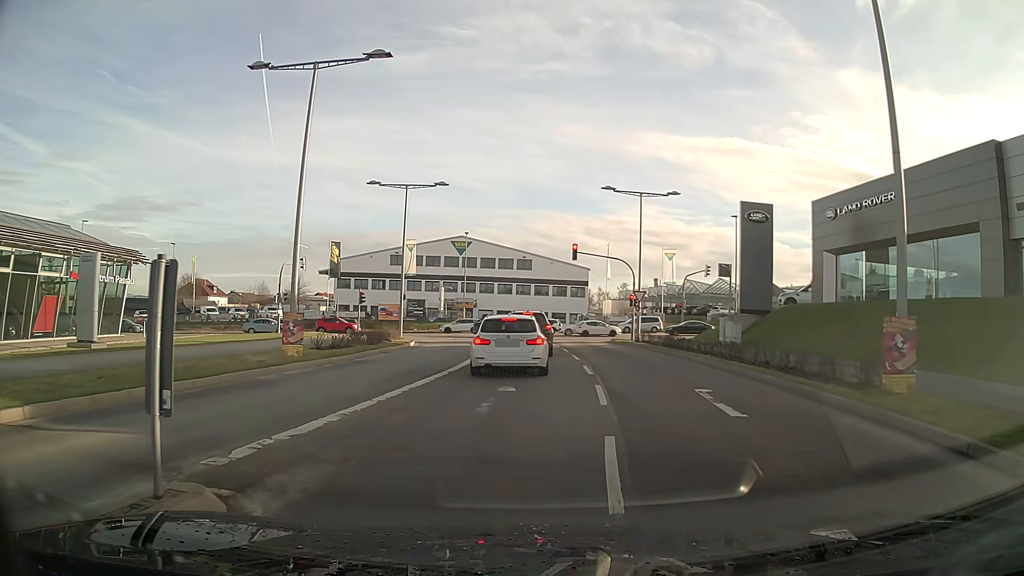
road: secondary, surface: asphalt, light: Day
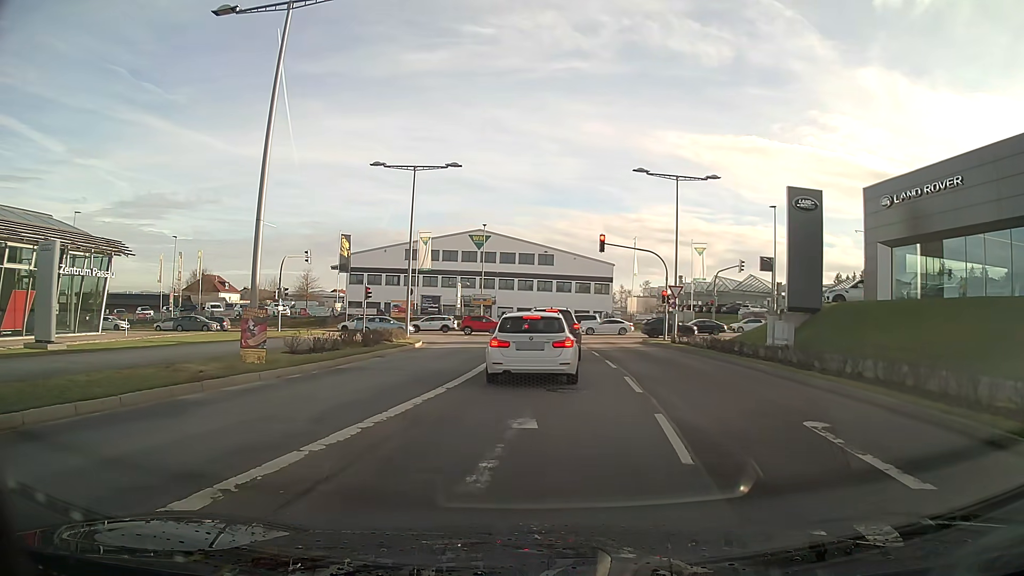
(-0.1, +4.3) m; -2°
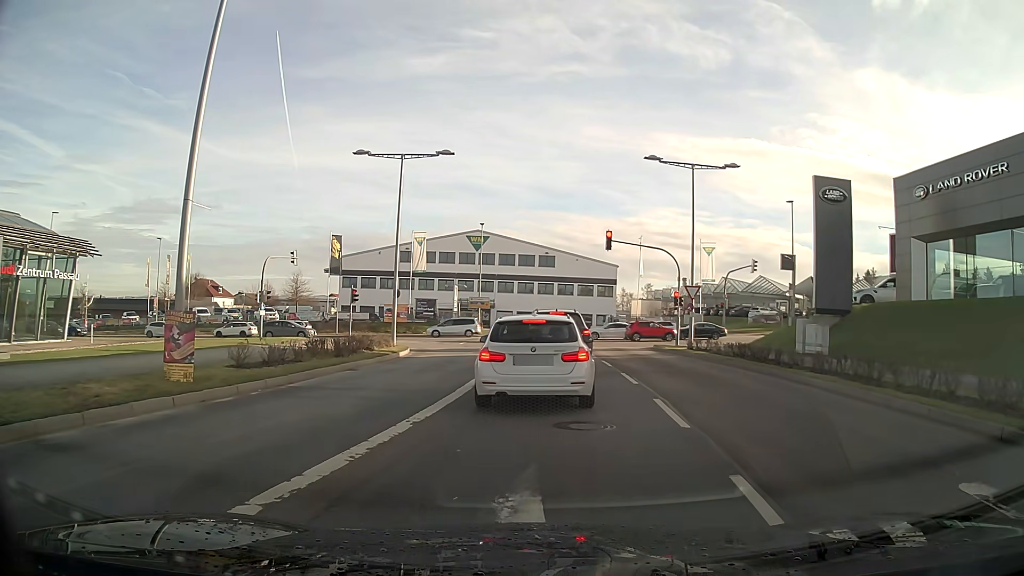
(0.0, +3.6) m; +1°
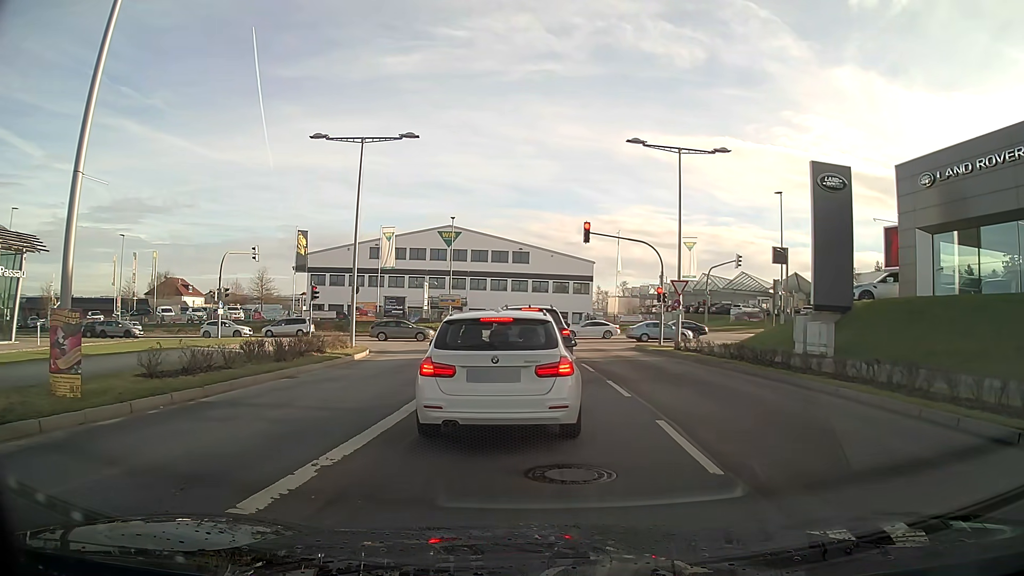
(0.0, +2.7) m; +1°
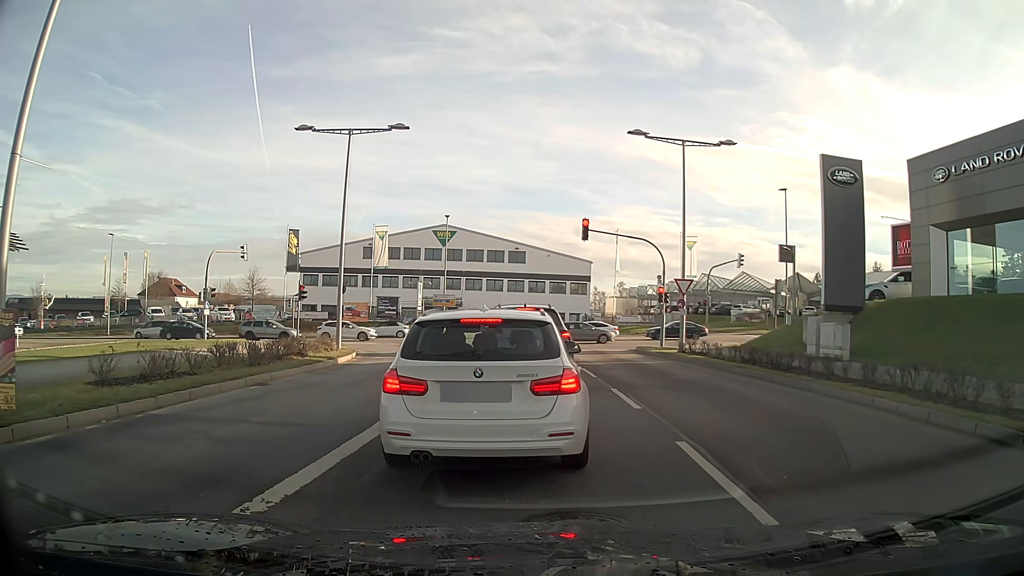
(0.0, +1.5) m; 0°
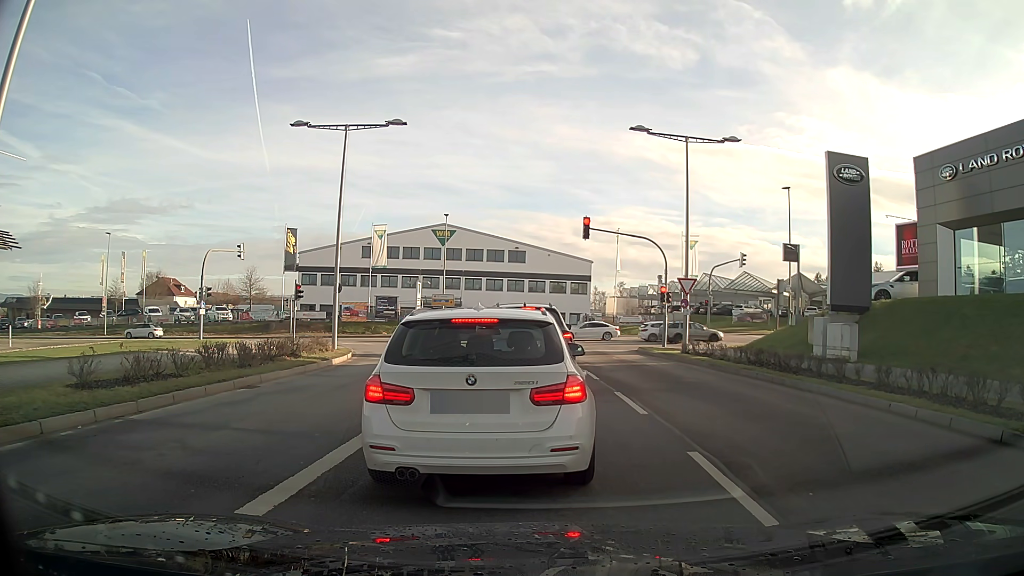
(0.0, +0.6) m; 0°
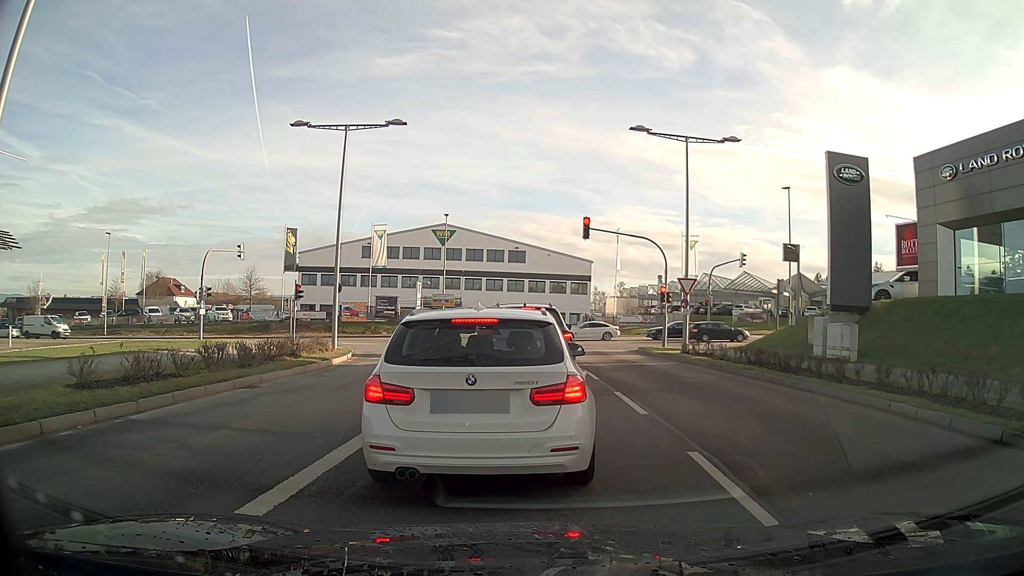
(0.0, 0.0) m; 0°
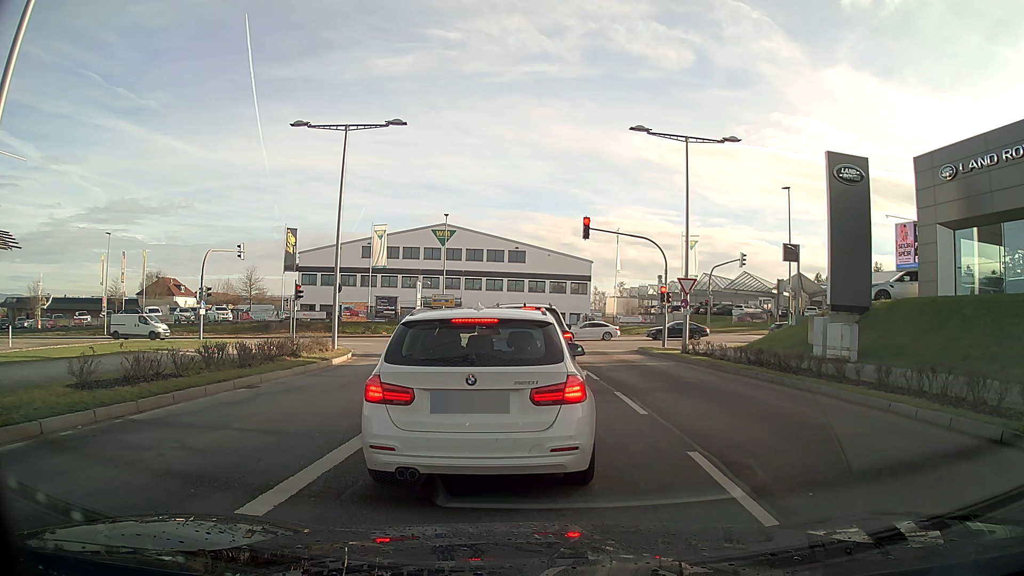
(0.0, 0.0) m; 0°
